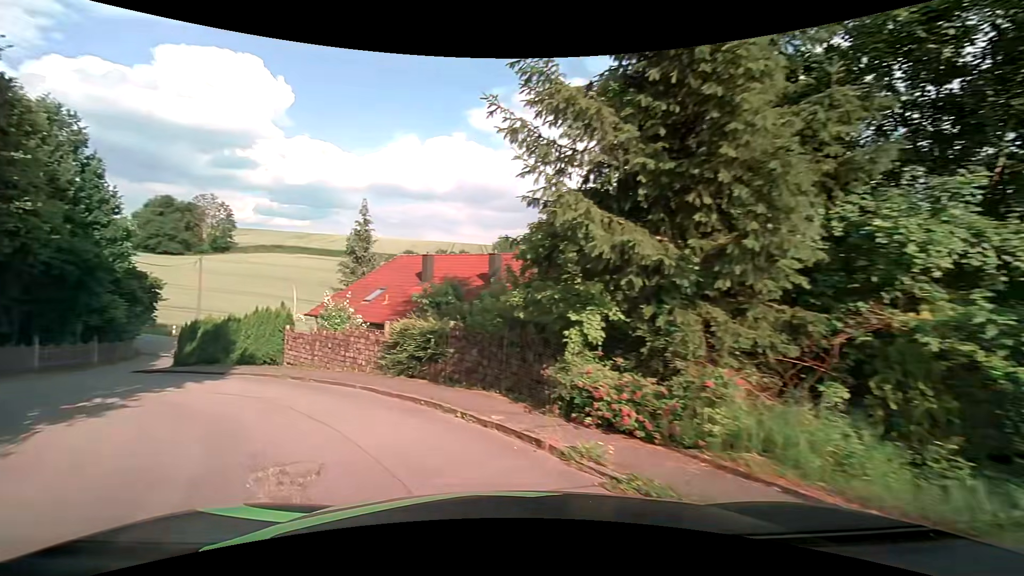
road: residential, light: Day
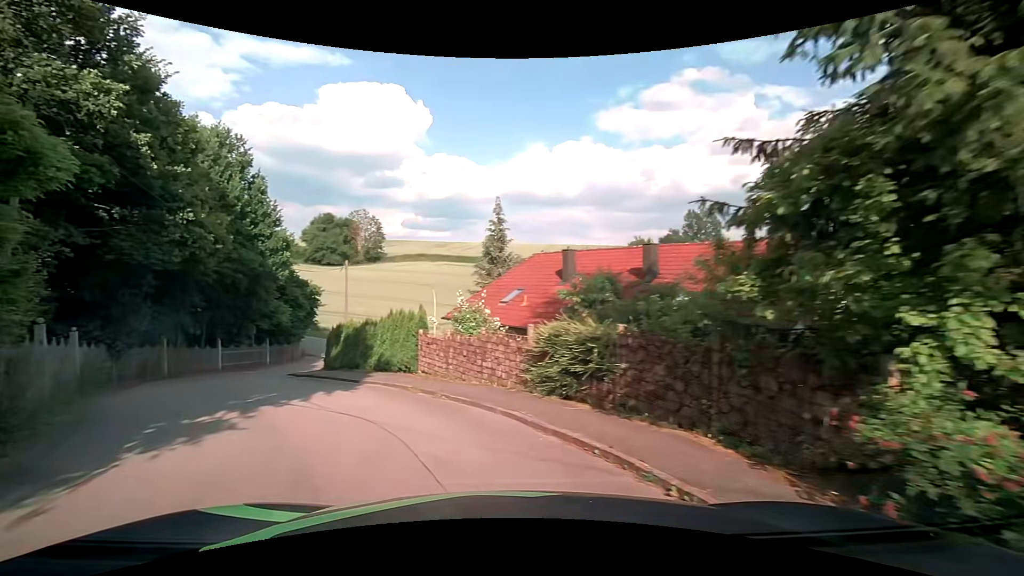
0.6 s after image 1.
(-0.5, +3.1) m; -15°
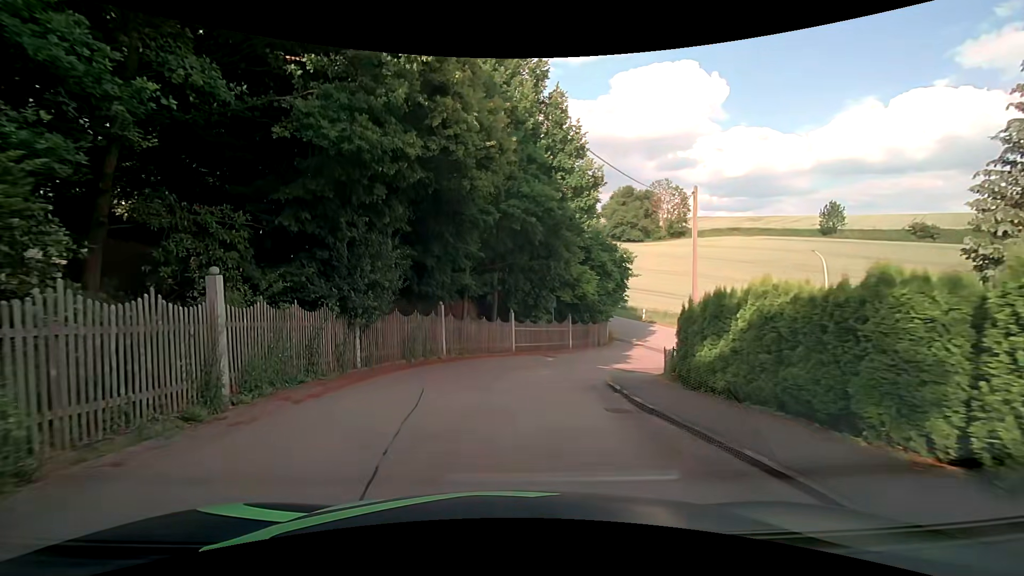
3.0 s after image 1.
(-5.4, +12.9) m; -33°
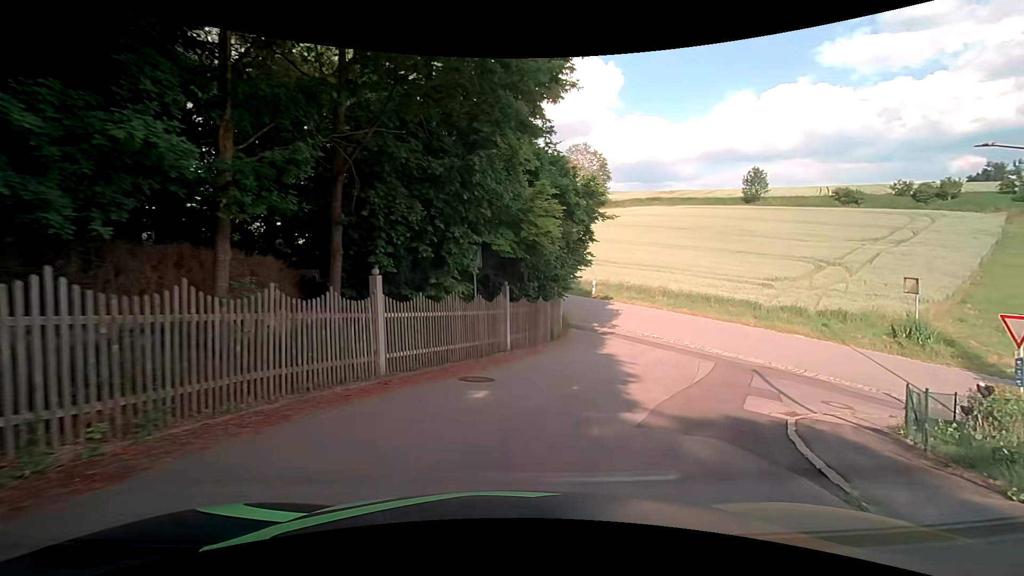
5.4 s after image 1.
(+0.4, +15.5) m; +9°
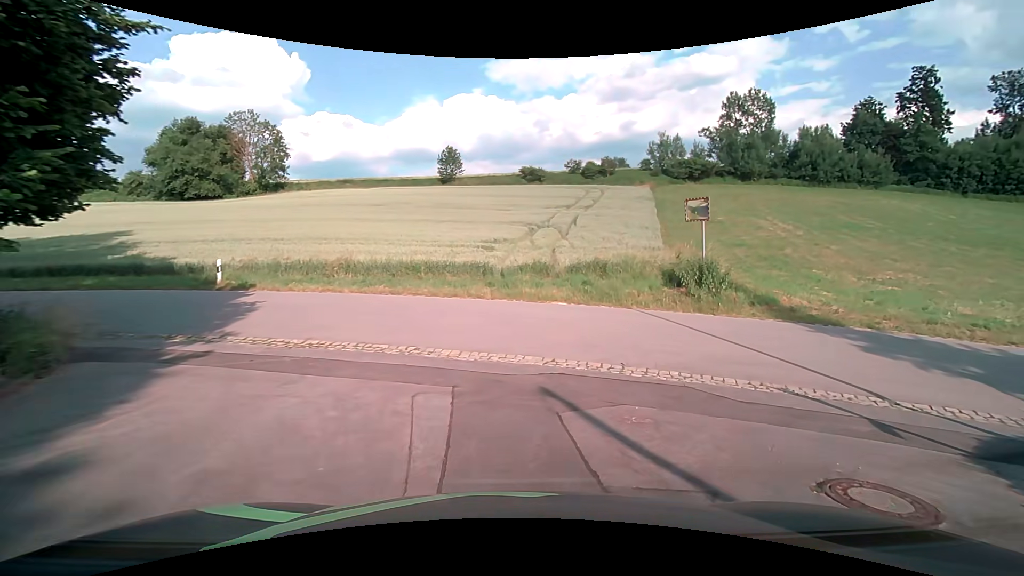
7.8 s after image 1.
(+3.7, +12.0) m; +35°
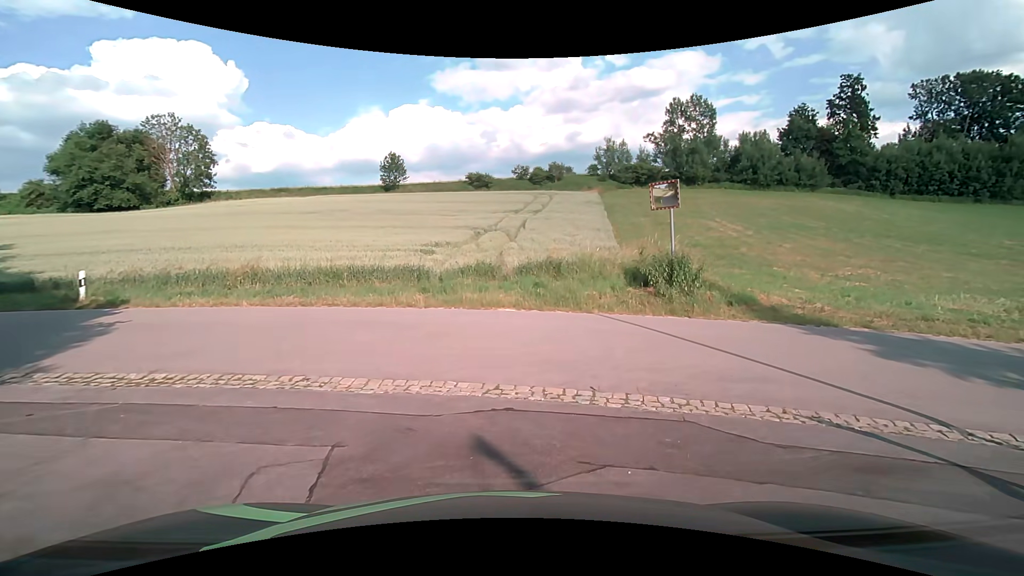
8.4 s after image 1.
(+0.1, +2.6) m; +4°
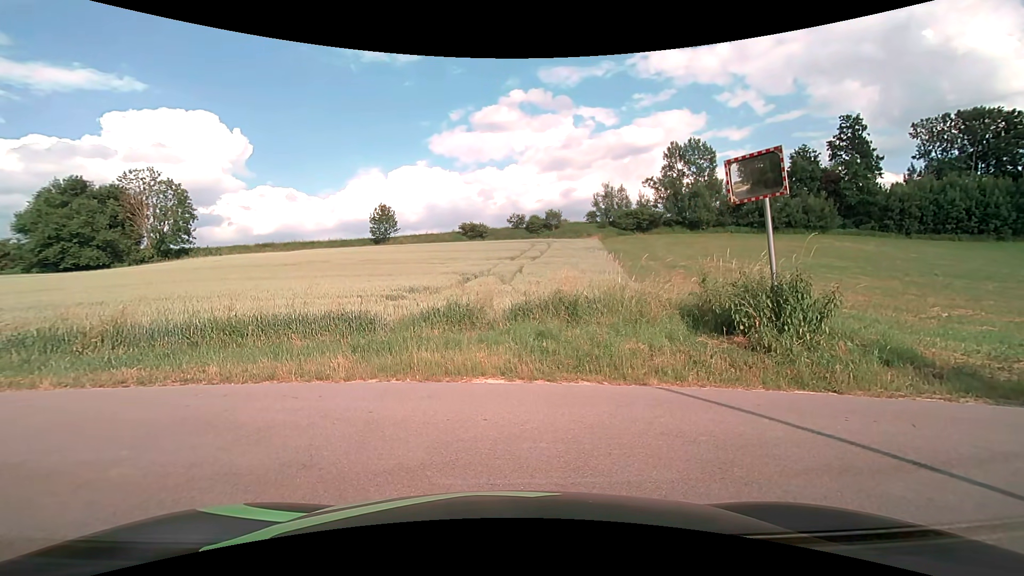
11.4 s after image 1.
(+0.2, +5.2) m; +1°
